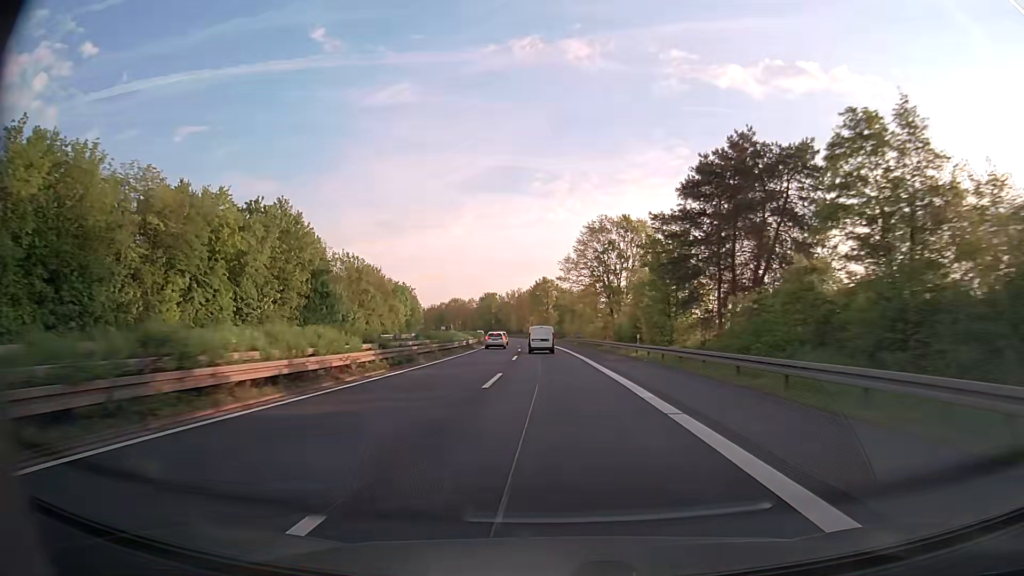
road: trunk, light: Day
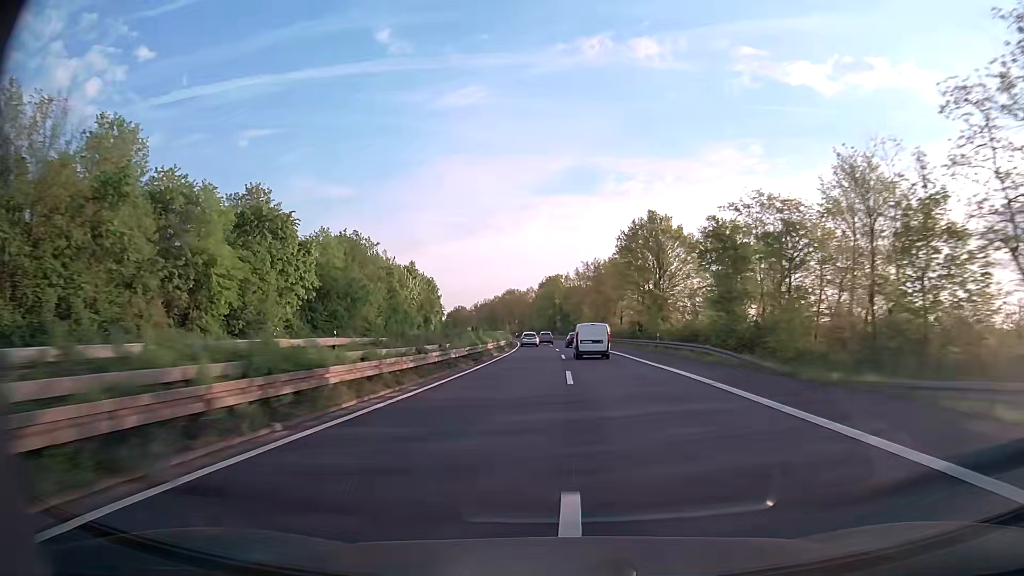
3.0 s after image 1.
(-5.0, +89.0) m; -6°
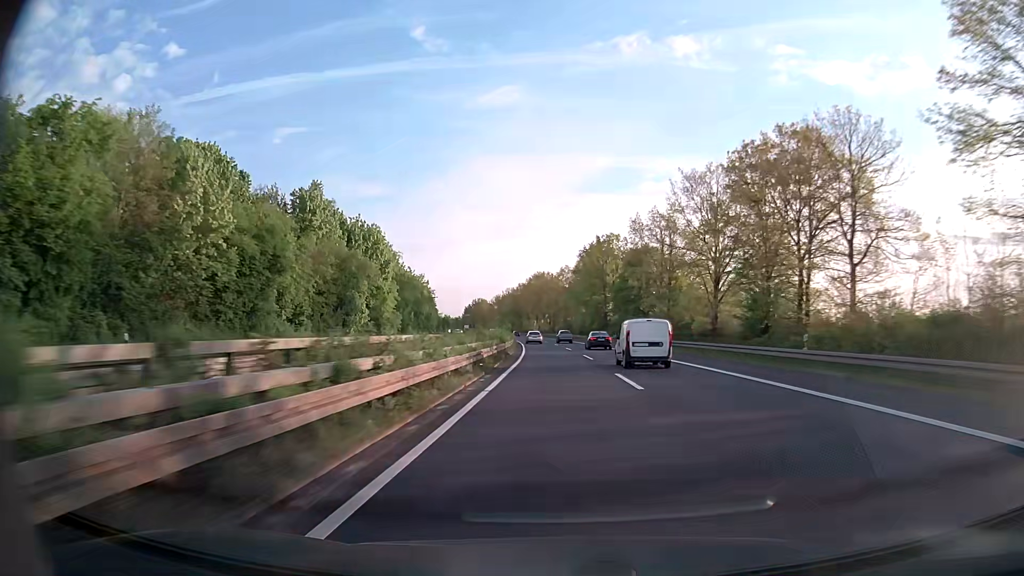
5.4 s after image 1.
(-2.4, +73.6) m; -3°
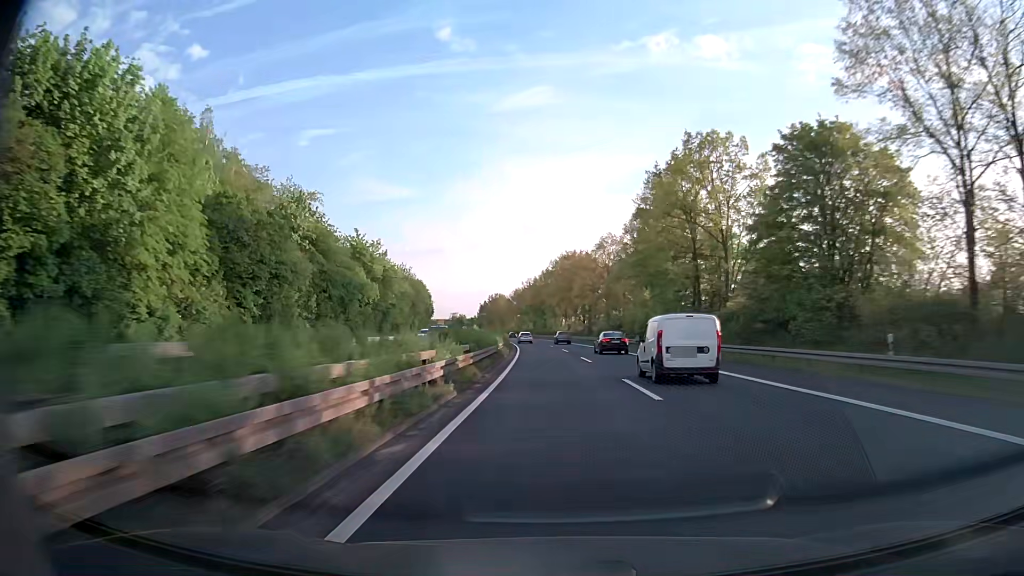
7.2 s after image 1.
(-1.1, +56.3) m; -2°
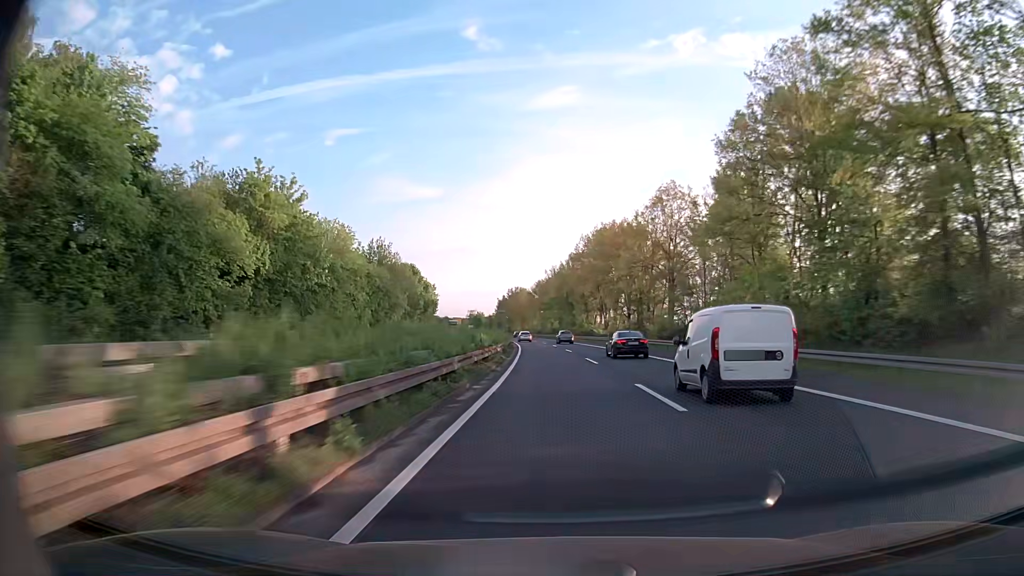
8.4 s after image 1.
(-0.8, +38.0) m; -2°
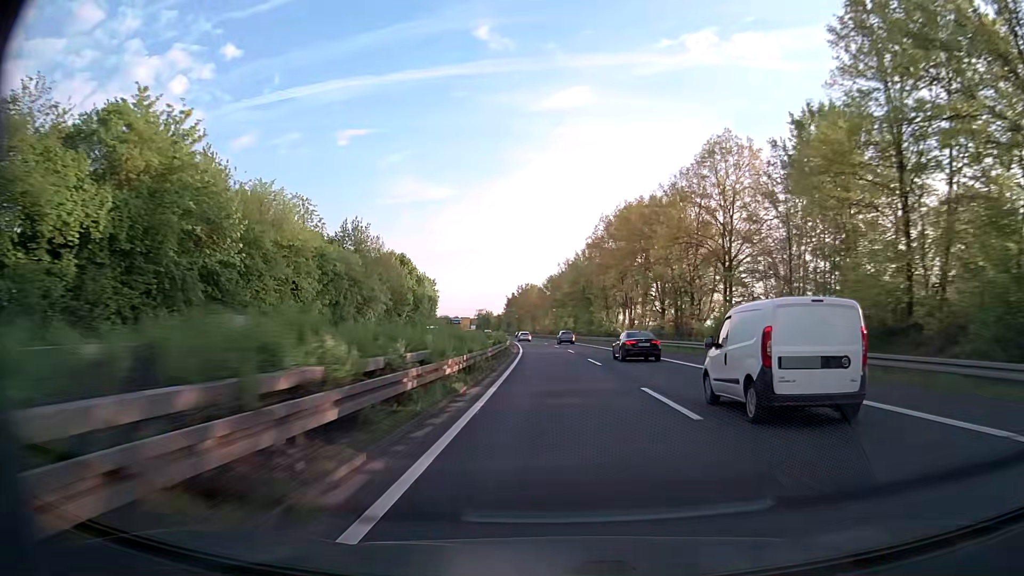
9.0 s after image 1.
(-0.2, +19.1) m; -1°
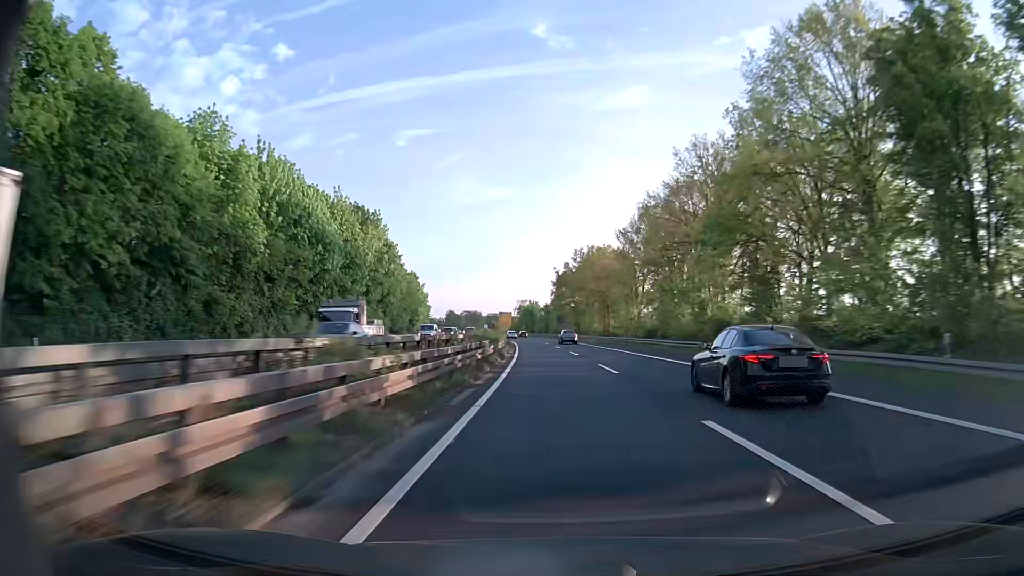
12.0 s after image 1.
(-4.4, +95.9) m; -5°
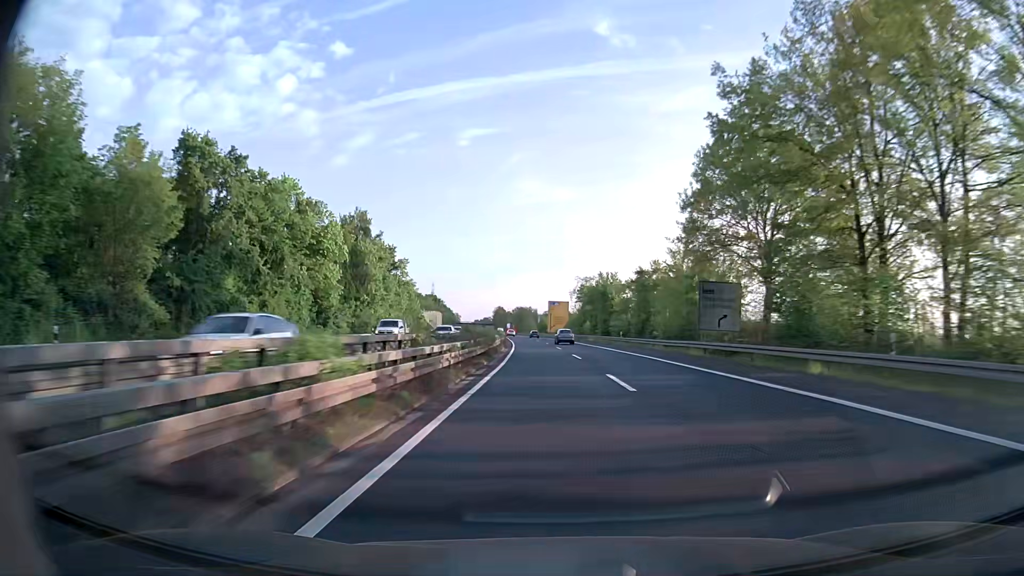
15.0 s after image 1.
(-4.3, +96.0) m; -5°
(0, +10) (0, +20) (0, +30) (-1, +40) (-1, +50) (-2, +60) (-2, +70) (-3, +80) (-3, +90) (-4, +100) m
